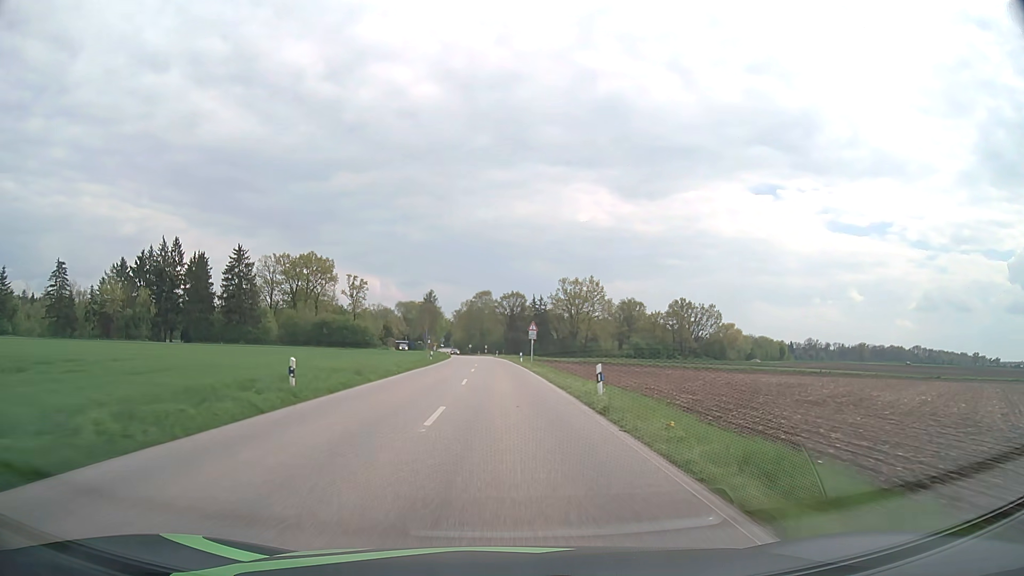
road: secondary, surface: asphalt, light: Day
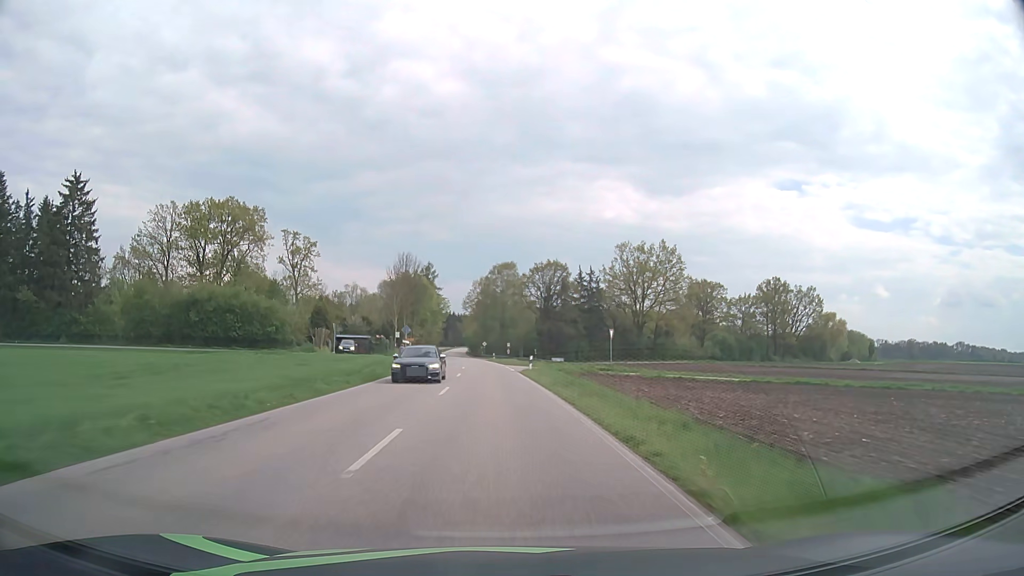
(-1.3, +67.2) m; -2°
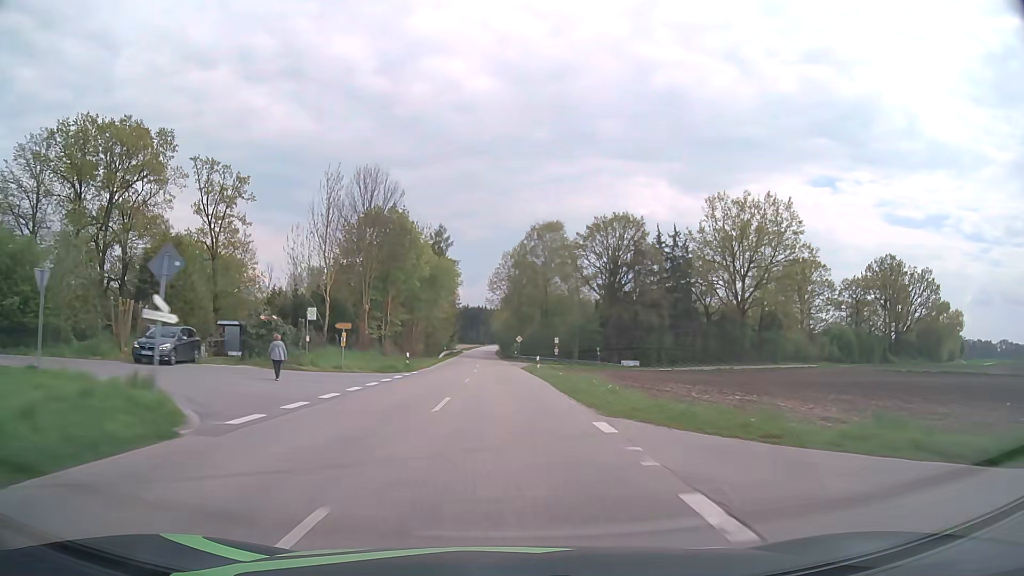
(-1.2, +43.4) m; -3°
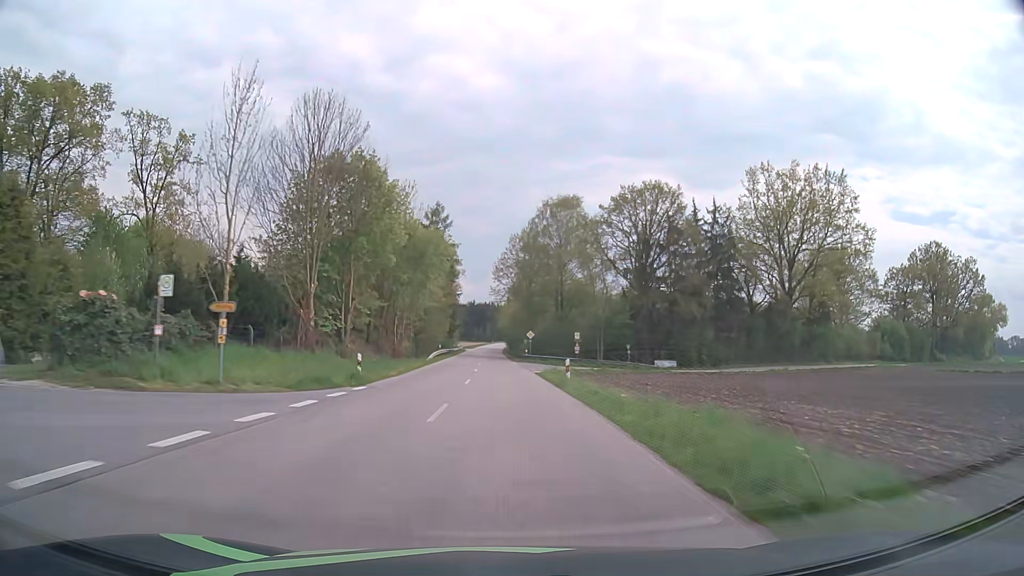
(-0.1, +14.9) m; -1°
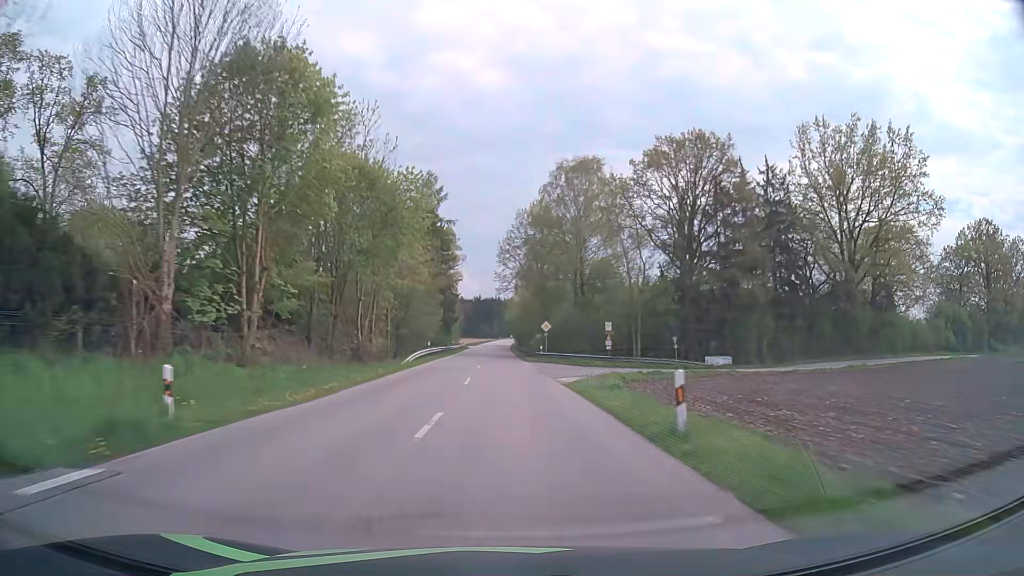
(0.0, +15.1) m; 0°
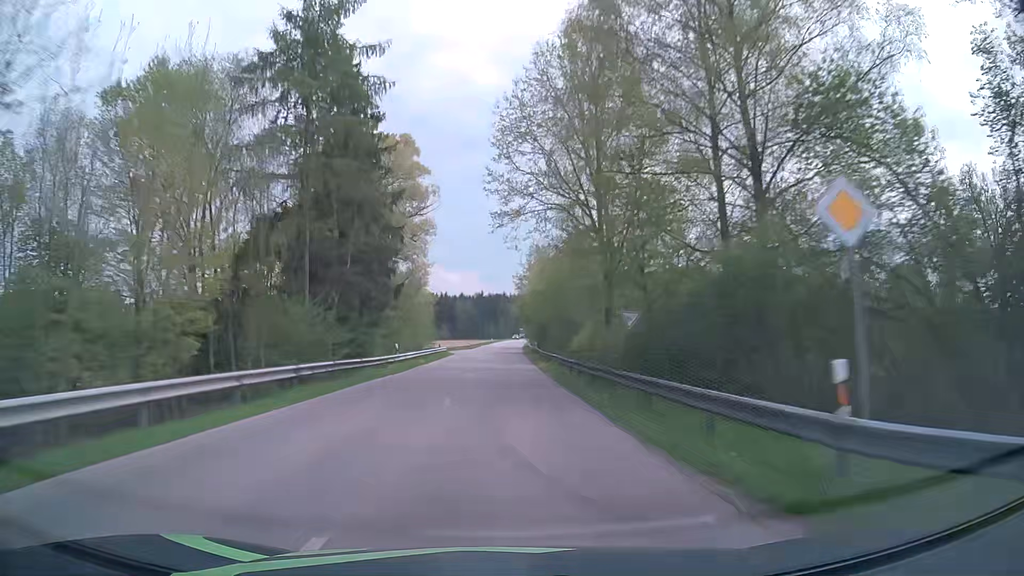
(-0.5, +46.0) m; -1°
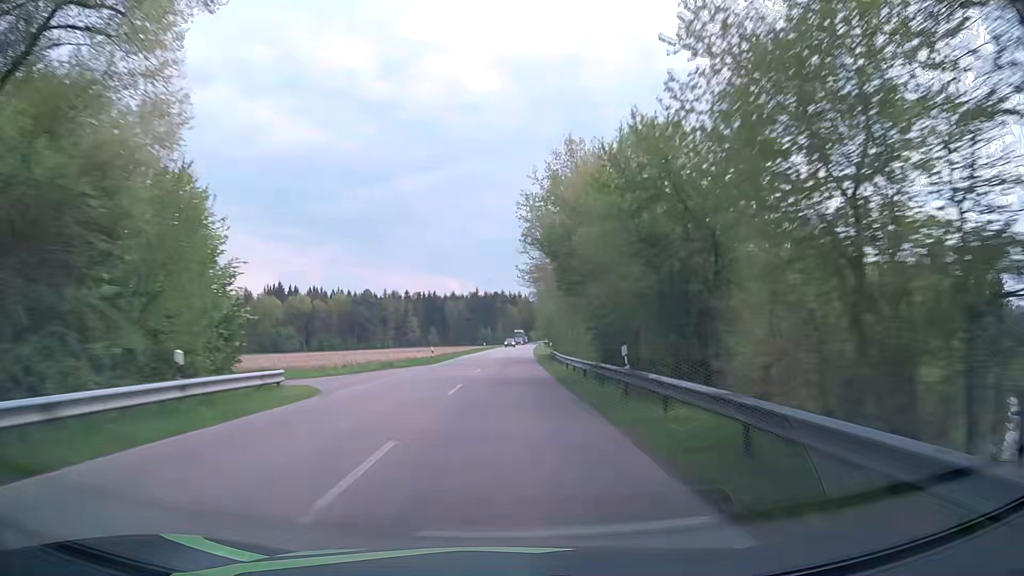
(+0.2, +46.5) m; +1°
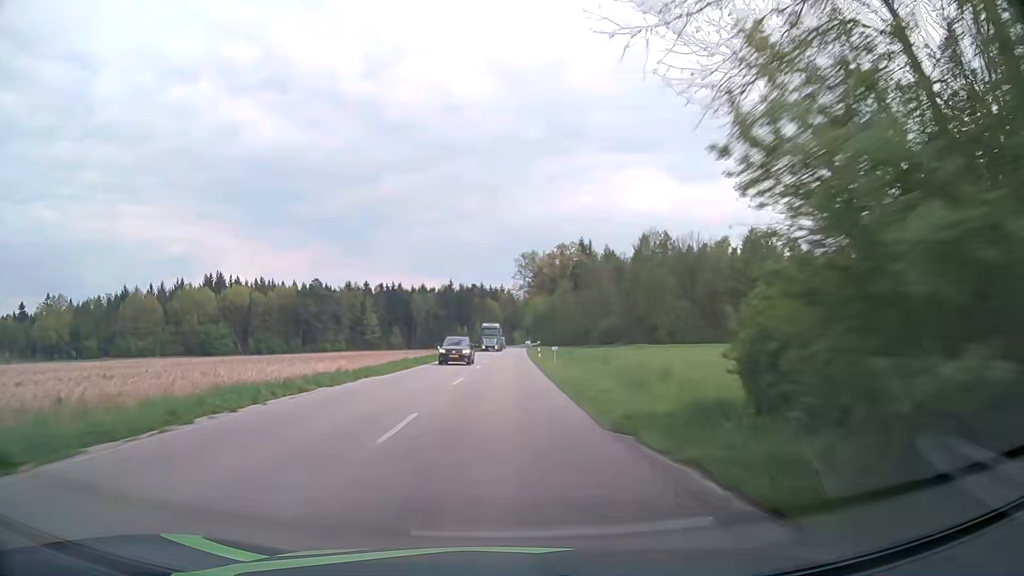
(+0.1, +46.8) m; +1°
(0, +10) (0, +20) (0, +30) (0, +40) (0, +50) (0, +60) (+1, +70) (+1, +80) (+1, +90) (+1, +100) m
